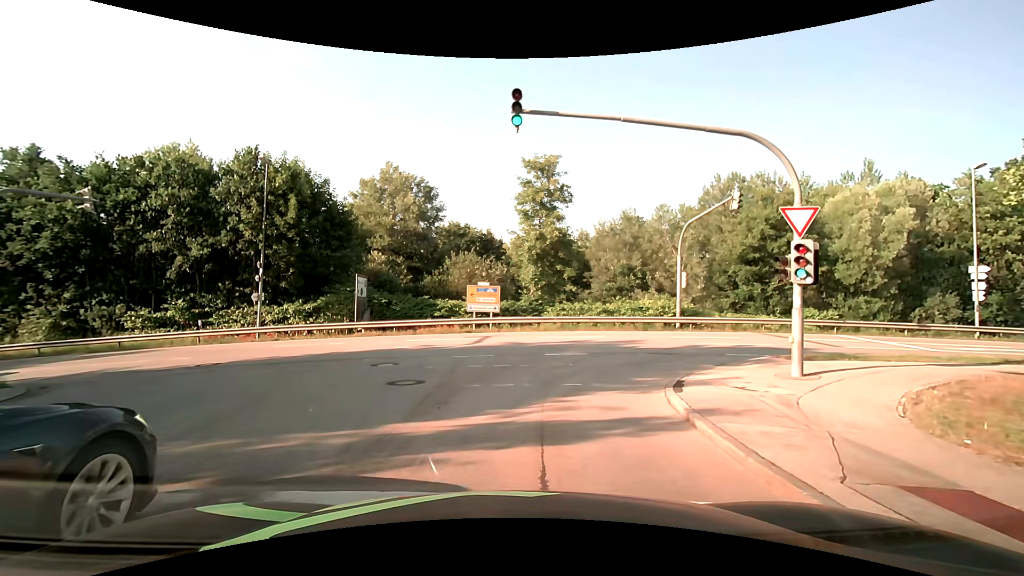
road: residential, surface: asphalt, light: Day
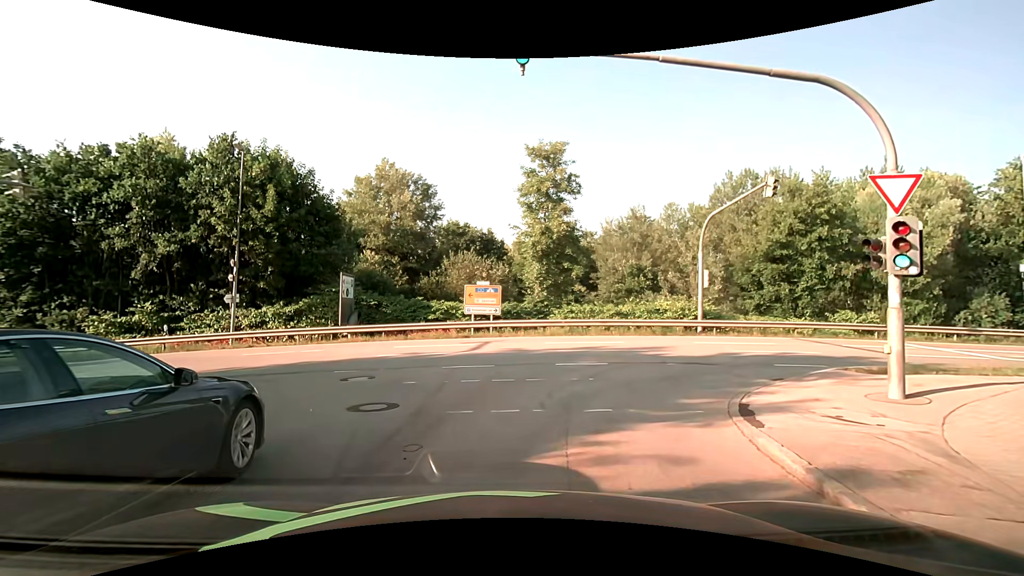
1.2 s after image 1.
(+0.1, +3.1) m; +2°
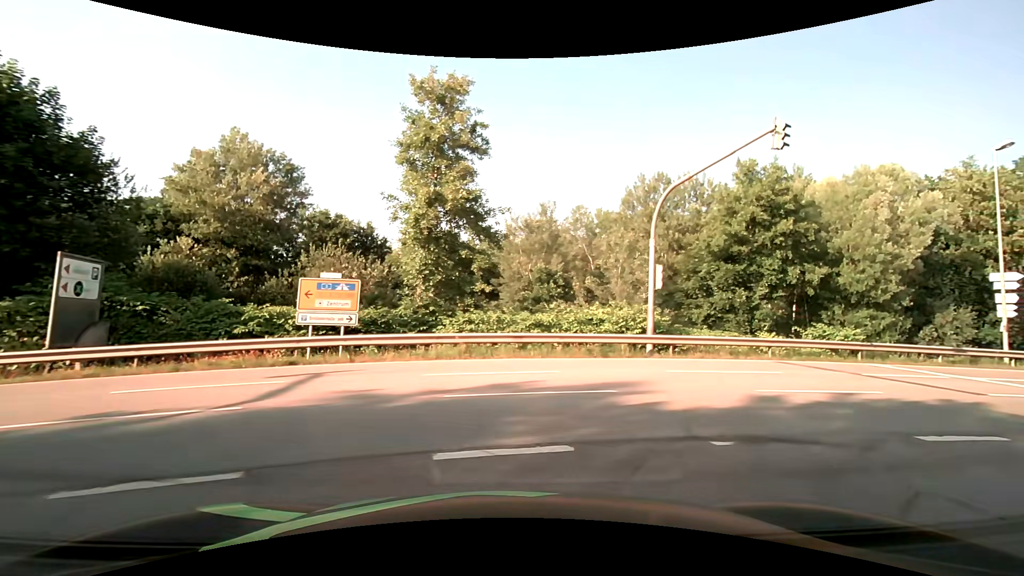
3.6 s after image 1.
(+0.3, +8.8) m; +11°
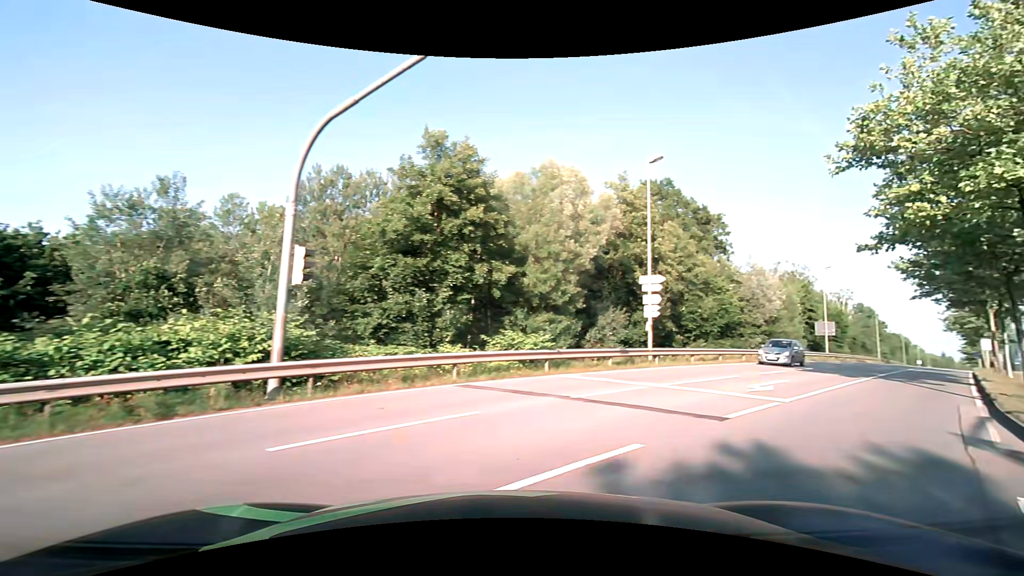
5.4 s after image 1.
(+1.8, +6.8) m; +34°
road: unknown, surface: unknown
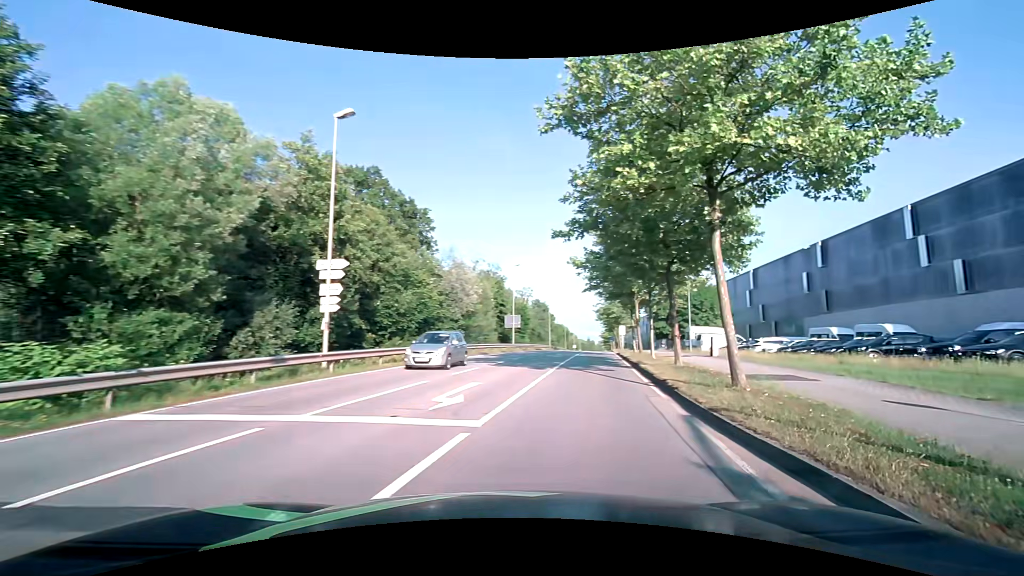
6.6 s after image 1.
(+1.6, +5.0) m; +34°
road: secondary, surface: asphalt
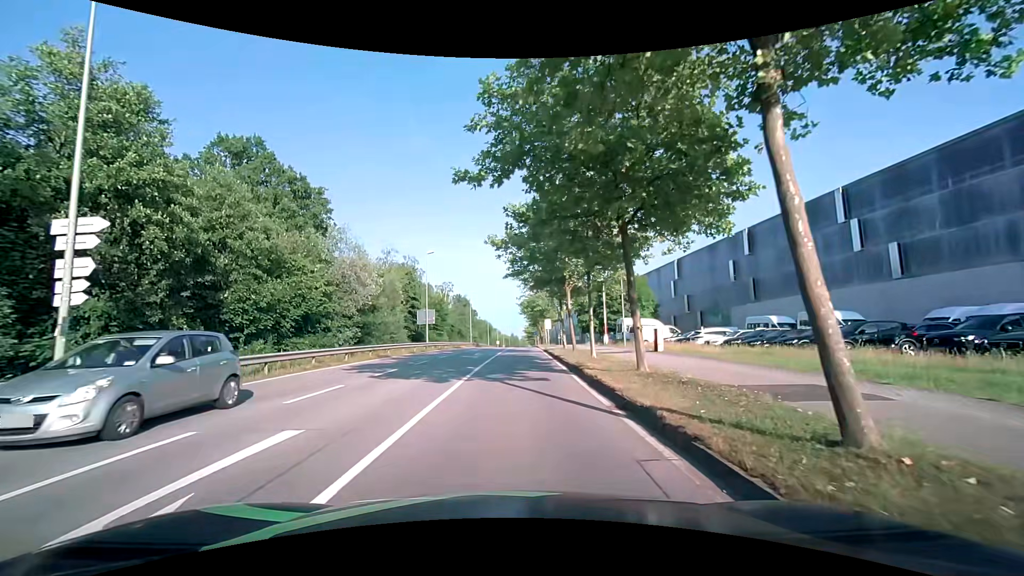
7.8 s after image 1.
(+0.6, +6.7) m; +7°
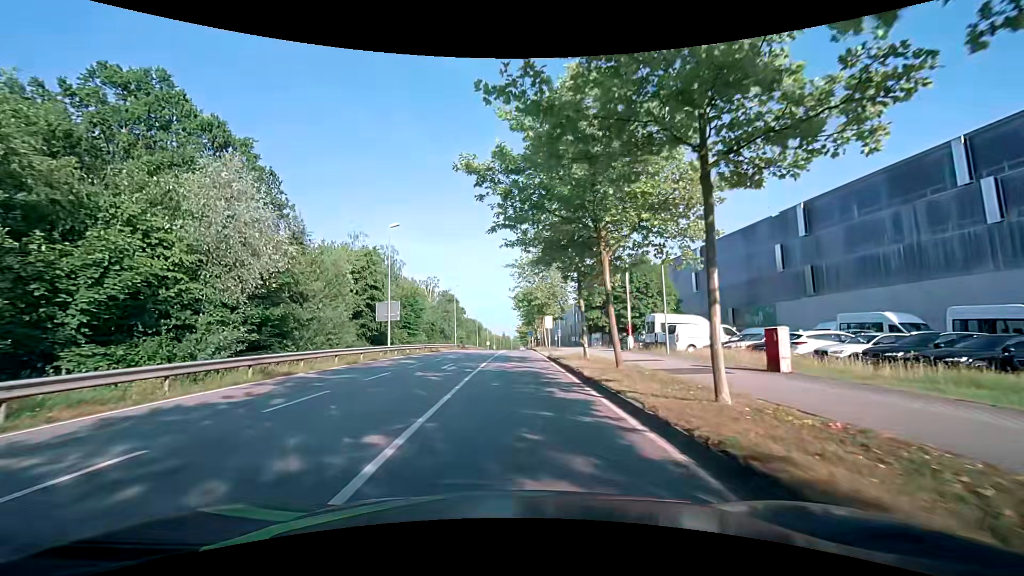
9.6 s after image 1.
(0.0, +13.3) m; +1°
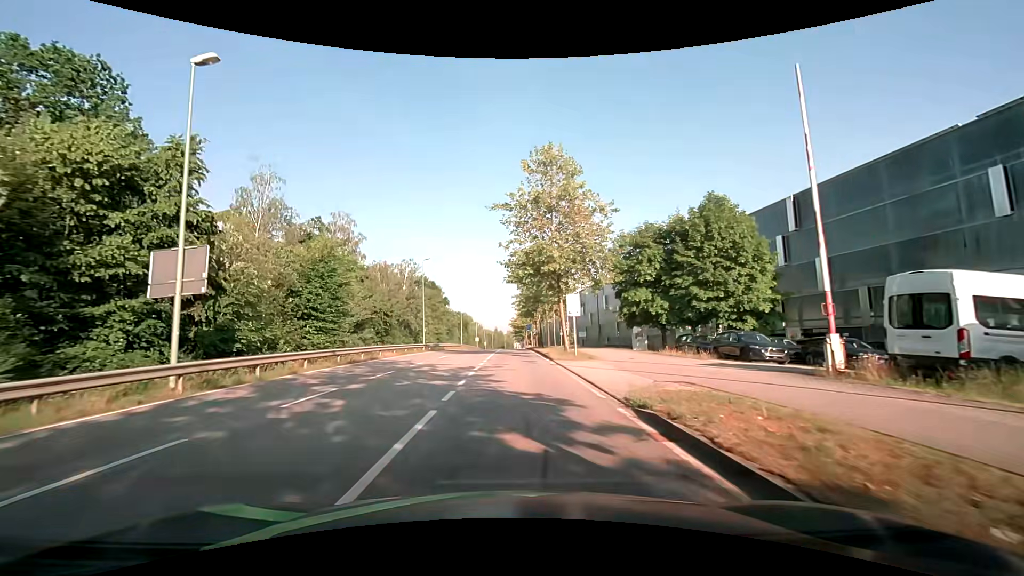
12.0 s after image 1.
(+0.3, +23.9) m; +1°
(0, +10) (0, +20) (0, +30) (0, +40) (0, +50) (+1, +60) (+1, +70) (+1, +80) (+1, +90) (+1, +100) m
